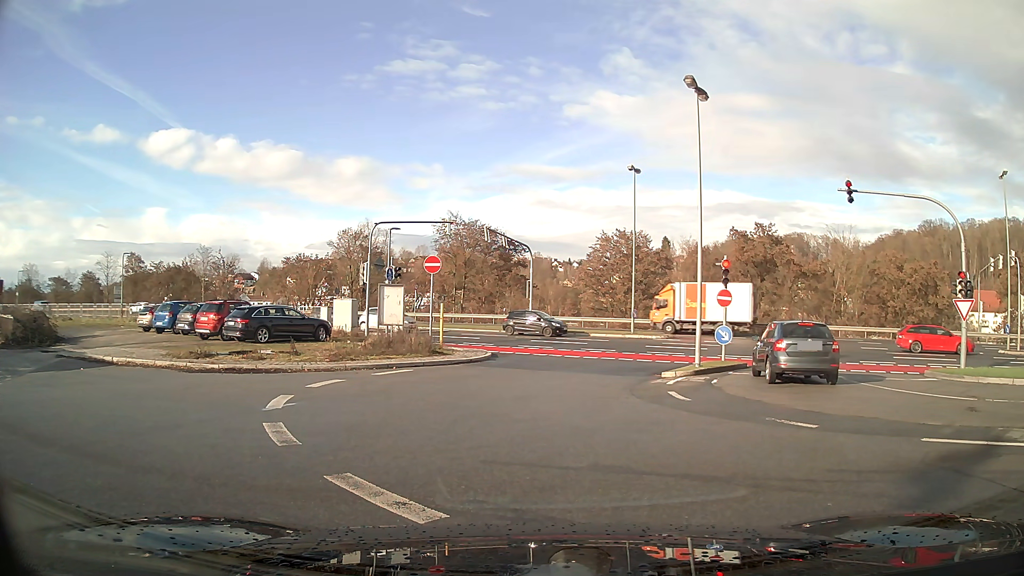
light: Day
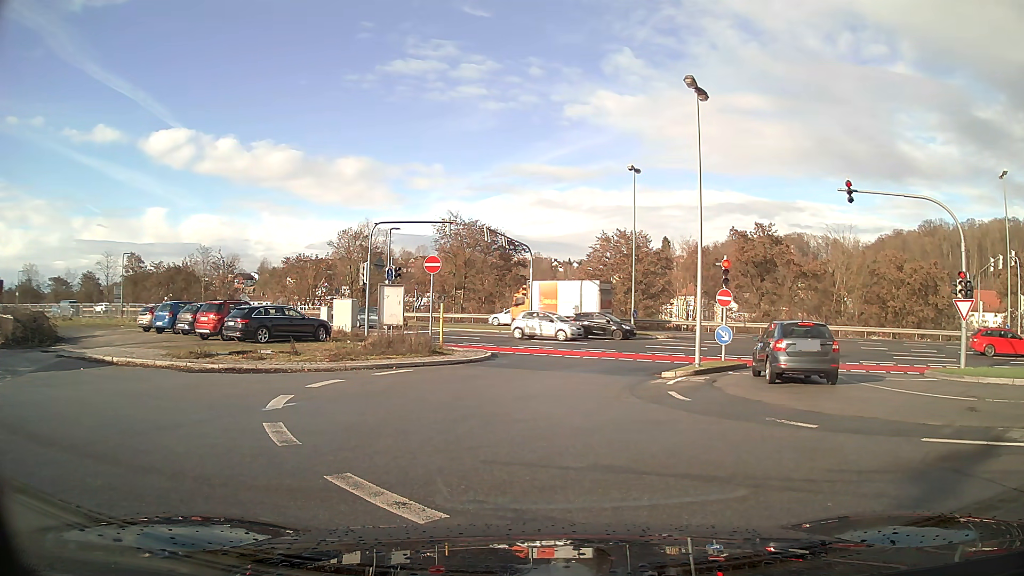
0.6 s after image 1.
(0.0, 0.0) m; 0°
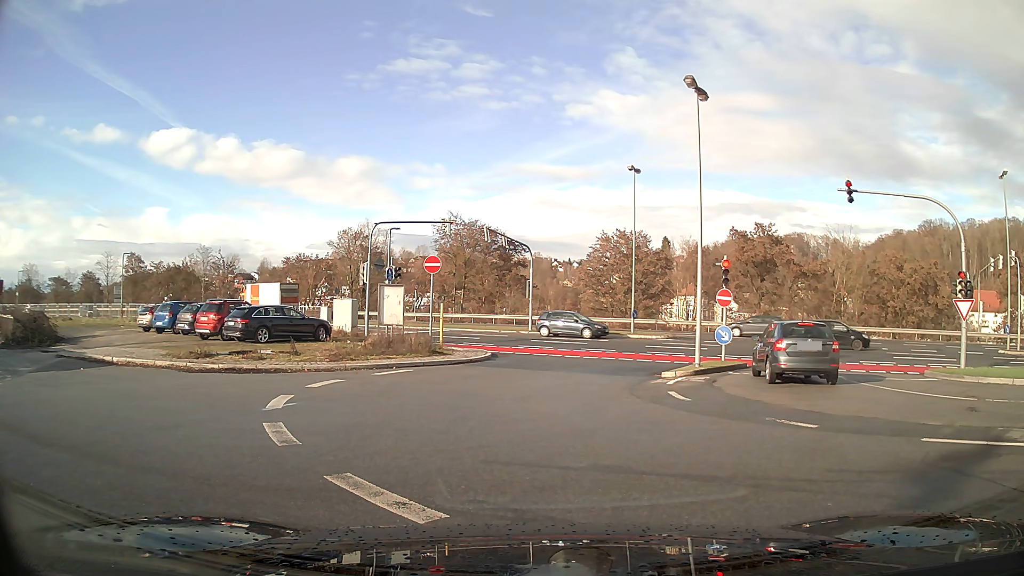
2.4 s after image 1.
(0.0, 0.0) m; 0°
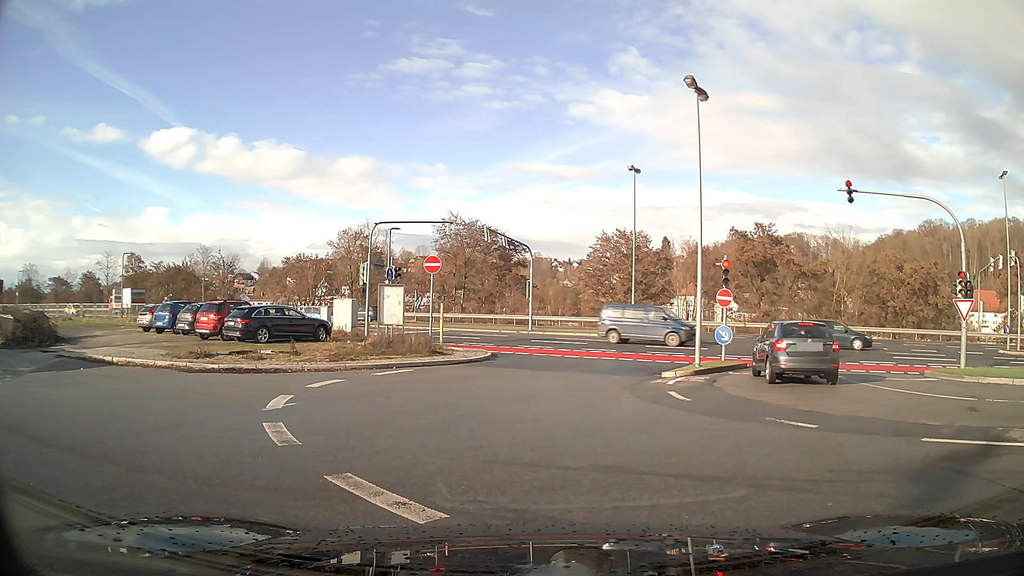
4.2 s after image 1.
(0.0, 0.0) m; 0°
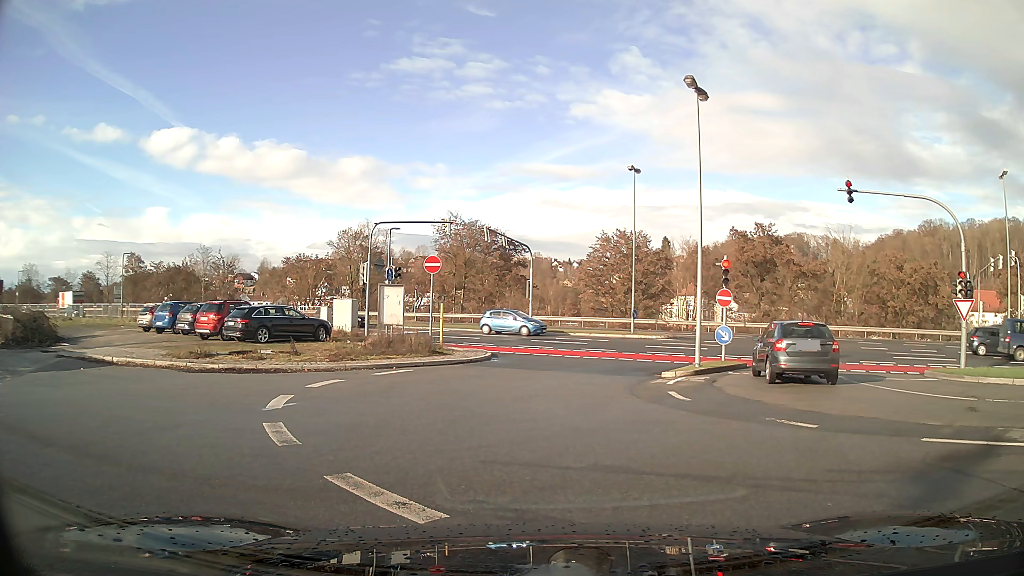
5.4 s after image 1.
(0.0, 0.0) m; 0°
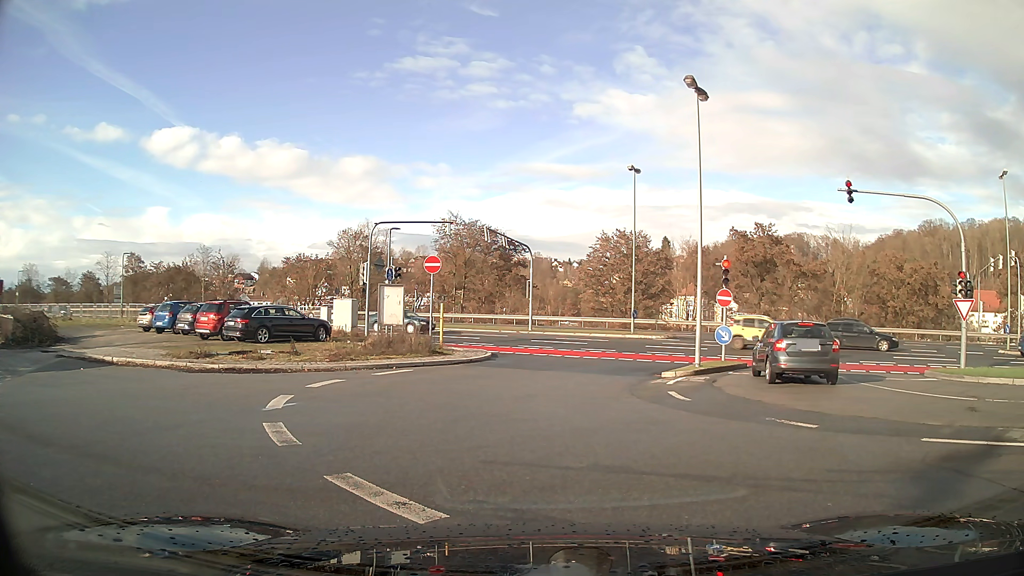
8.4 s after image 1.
(0.0, 0.0) m; 0°
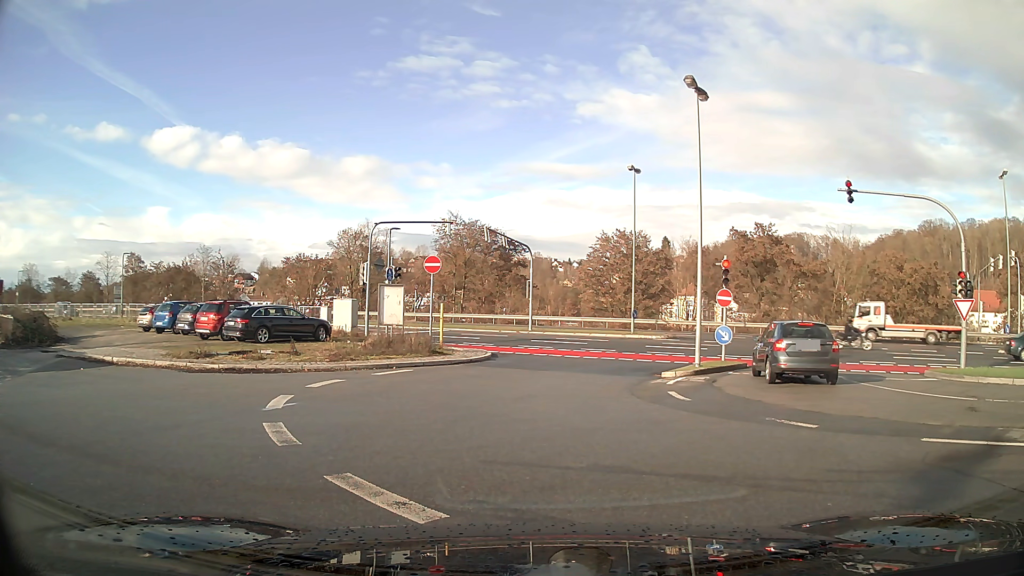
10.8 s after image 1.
(0.0, 0.0) m; 0°
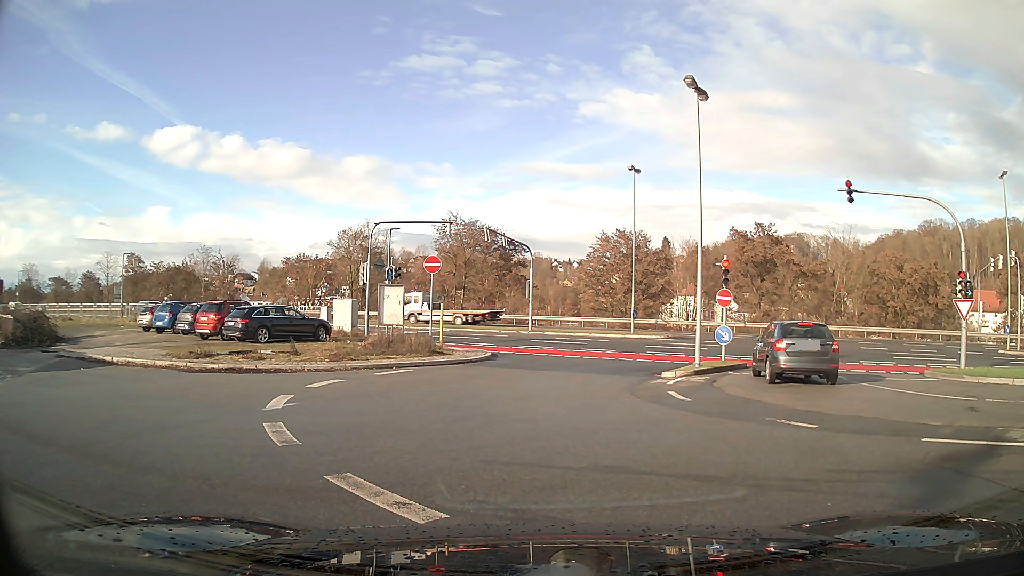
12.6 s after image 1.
(0.0, 0.0) m; 0°
